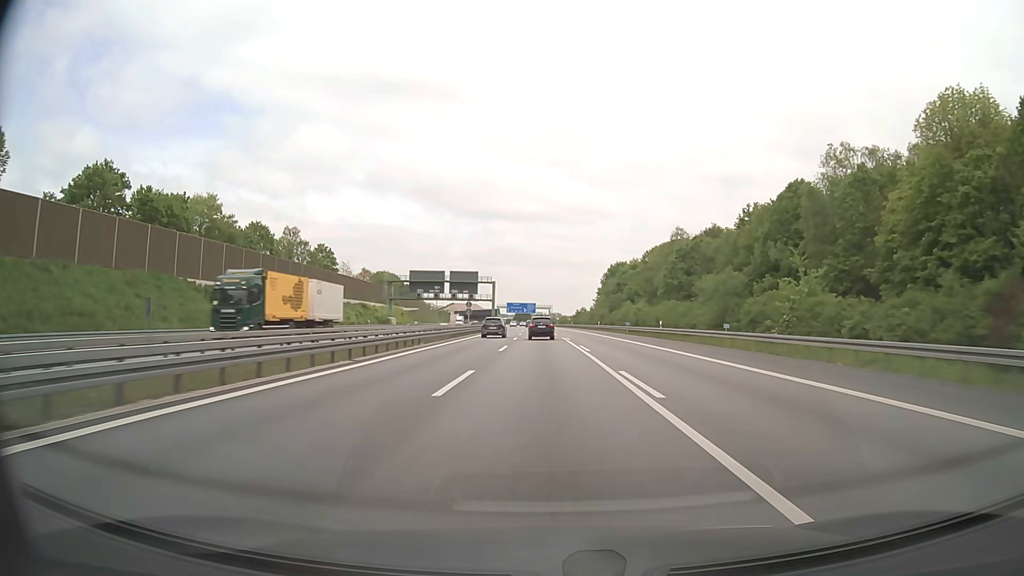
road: motorway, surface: asphalt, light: Day
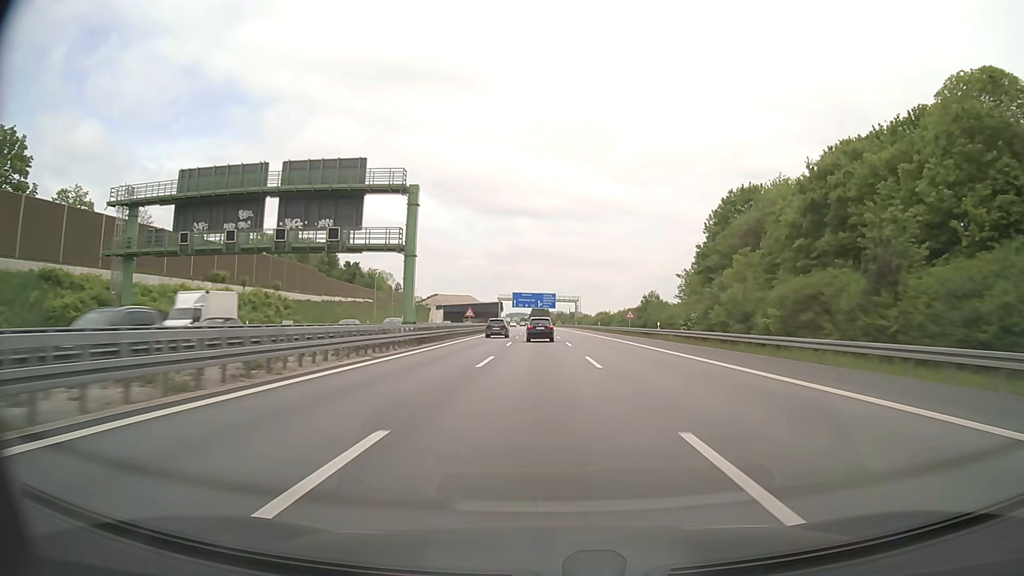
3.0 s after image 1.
(-1.3, +99.5) m; -2°
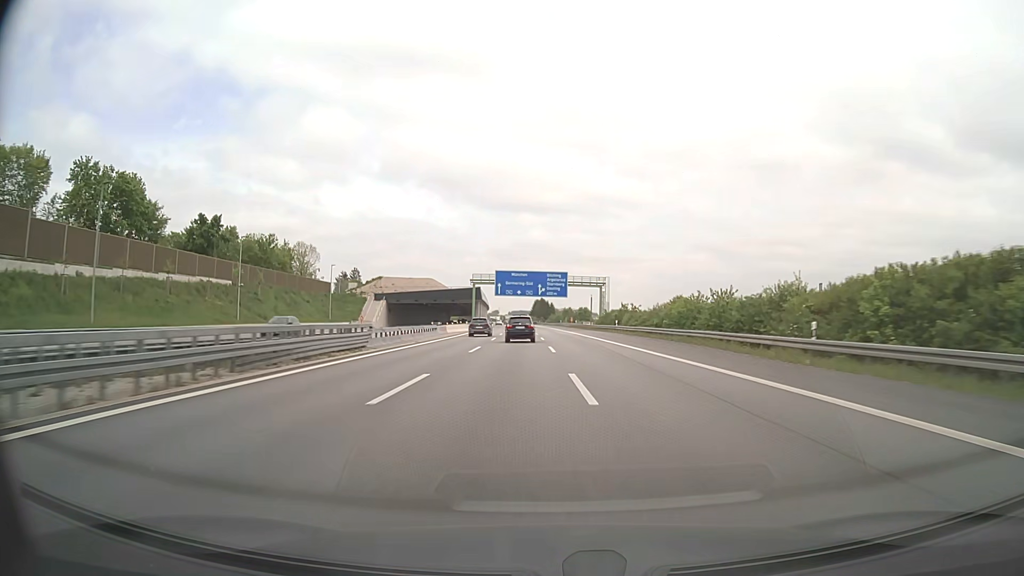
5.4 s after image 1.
(-0.4, +81.3) m; 0°
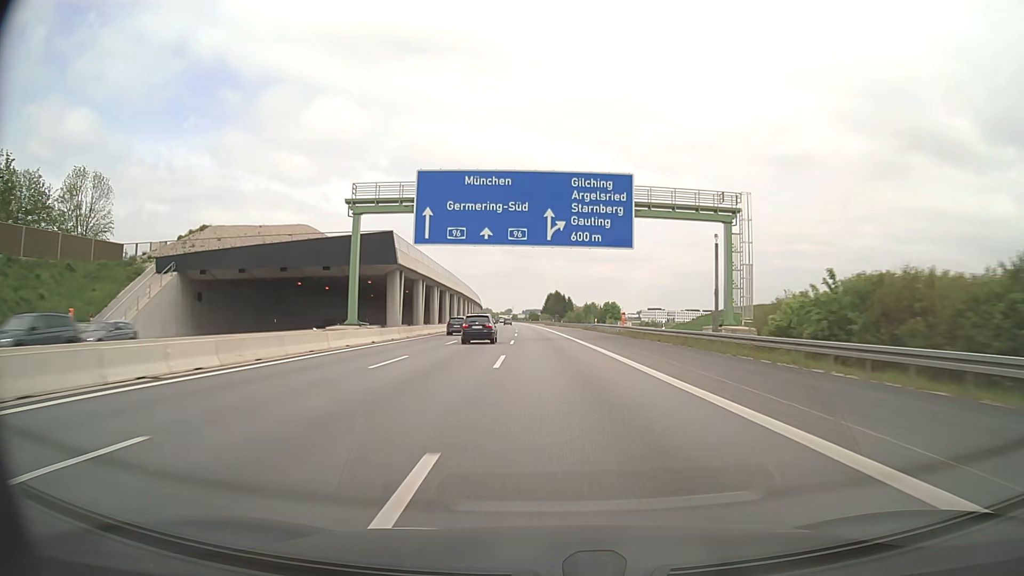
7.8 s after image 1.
(-0.6, +81.7) m; -1°
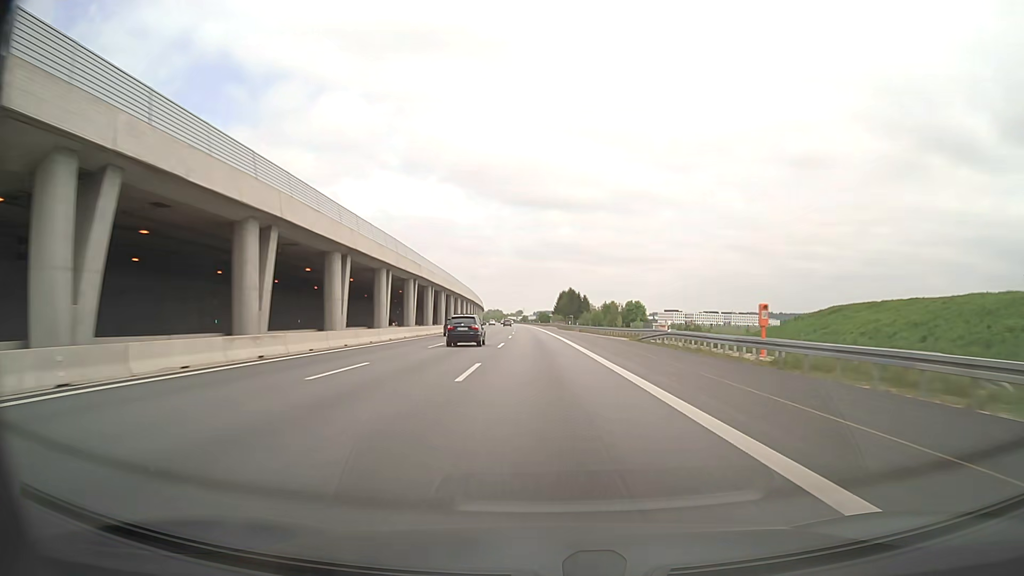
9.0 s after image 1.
(-0.4, +40.6) m; -1°
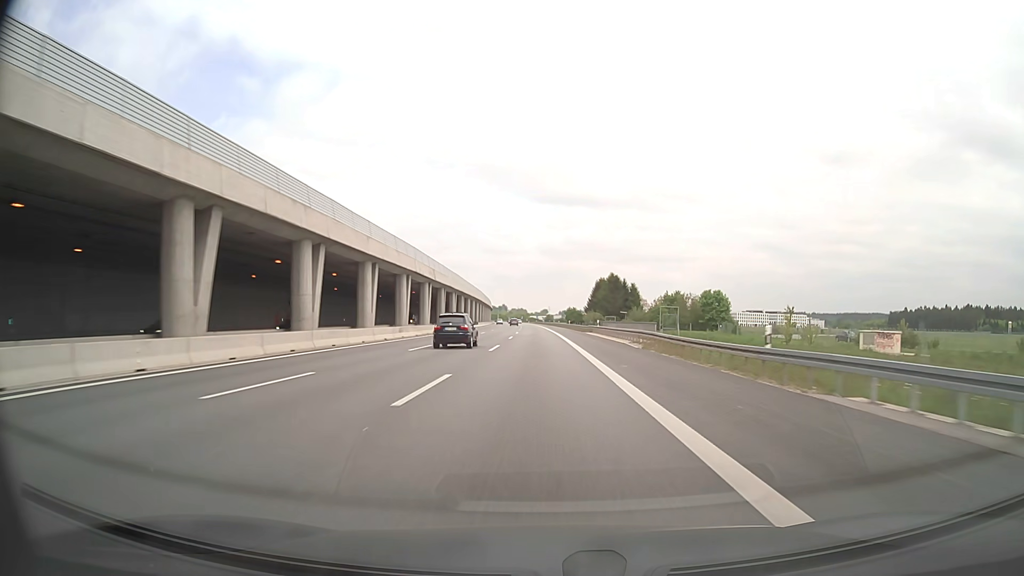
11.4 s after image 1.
(-1.7, +80.6) m; -2°
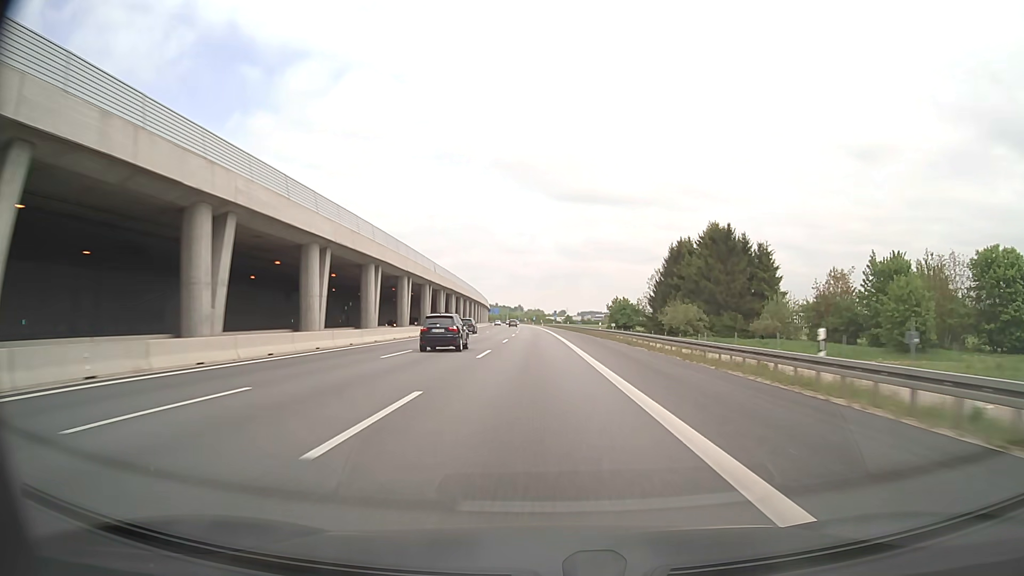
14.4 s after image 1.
(-1.6, +99.0) m; -2°
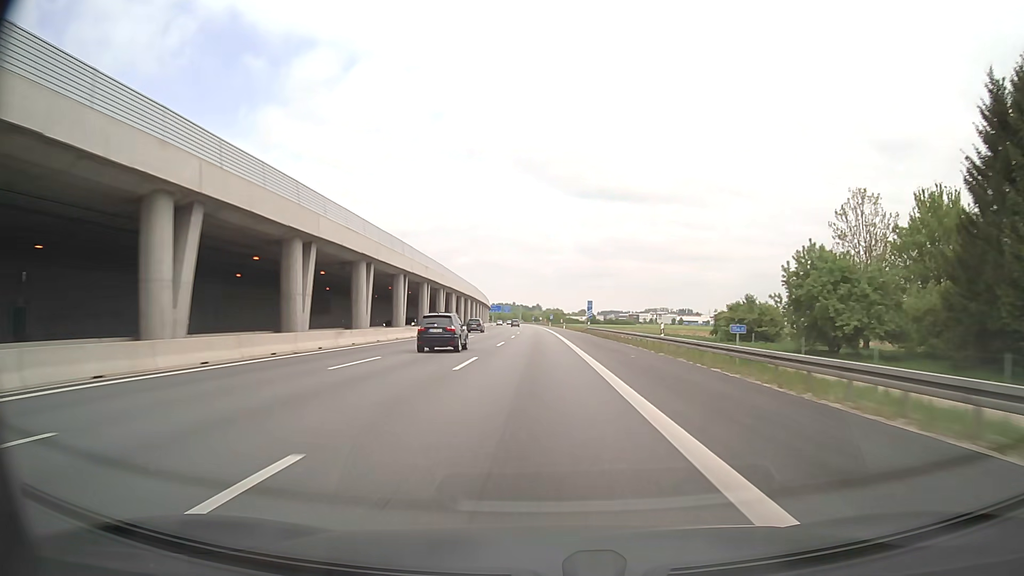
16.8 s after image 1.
(-0.9, +78.0) m; -1°
(0, +10) (0, +20) (0, +30) (0, +40) (-1, +50) (-1, +60) (-1, +70) (-1, +80) (-2, +90) (-2, +100) m
